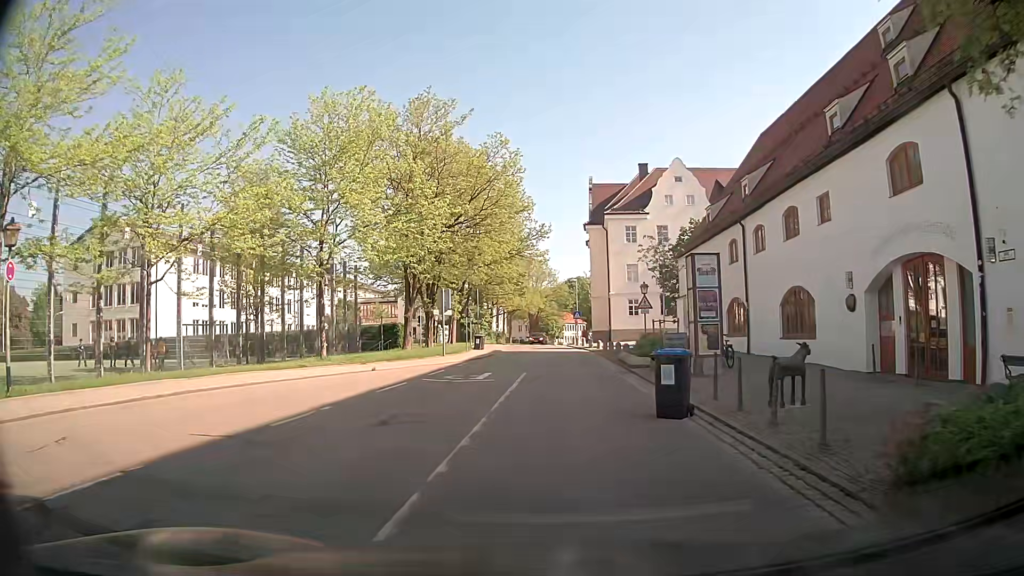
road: residential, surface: asphalt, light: Day
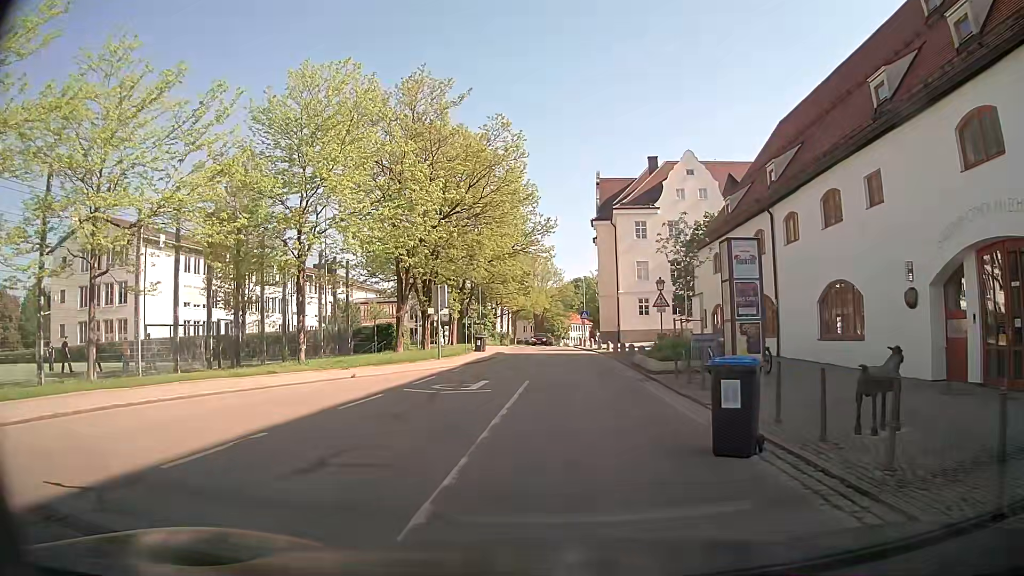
(0.0, +3.3) m; +2°
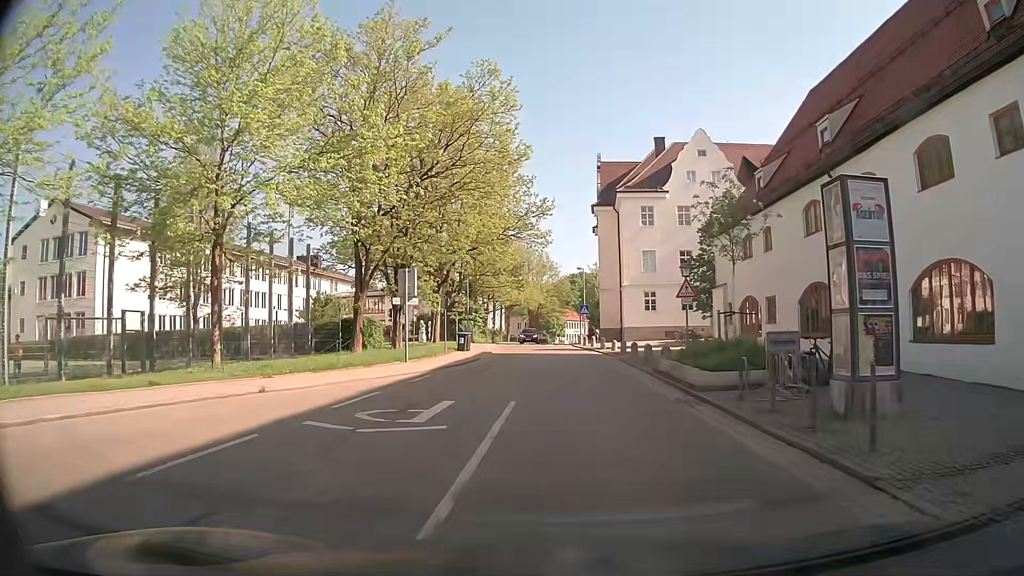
(-0.2, +6.6) m; -1°
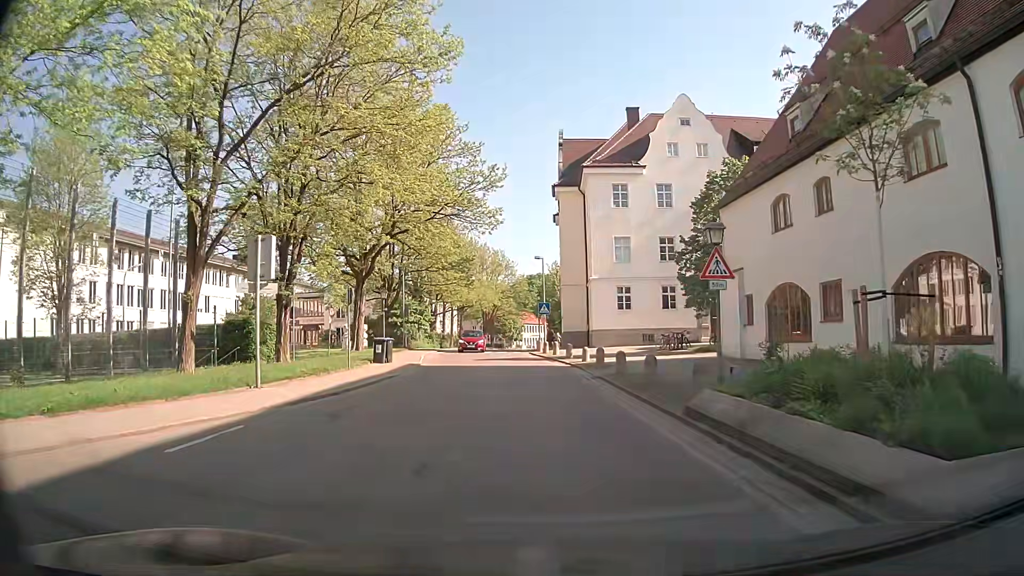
(+0.4, +10.1) m; +4°
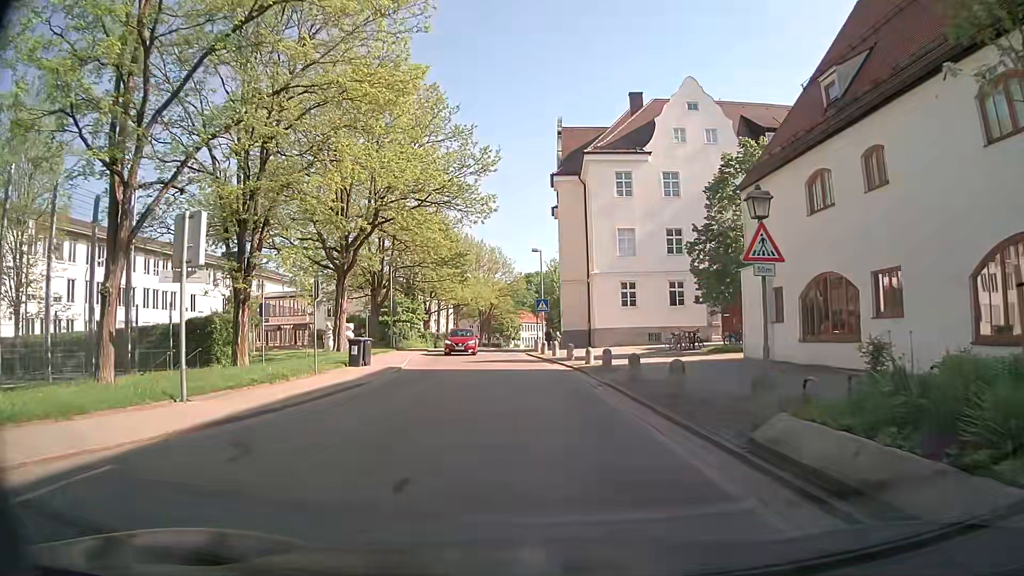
(0.0, +3.4) m; 0°
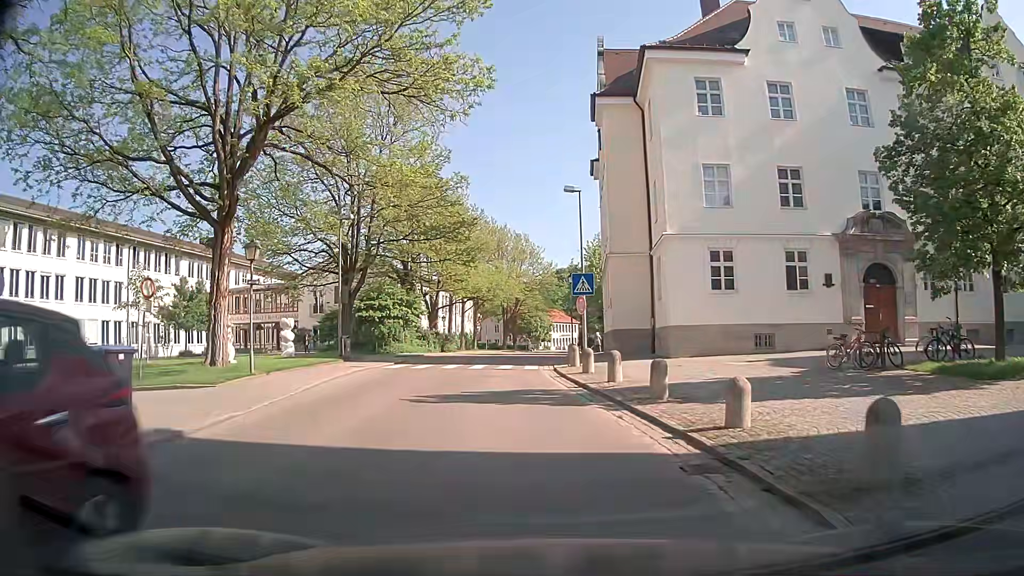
(-0.2, +17.3) m; -3°
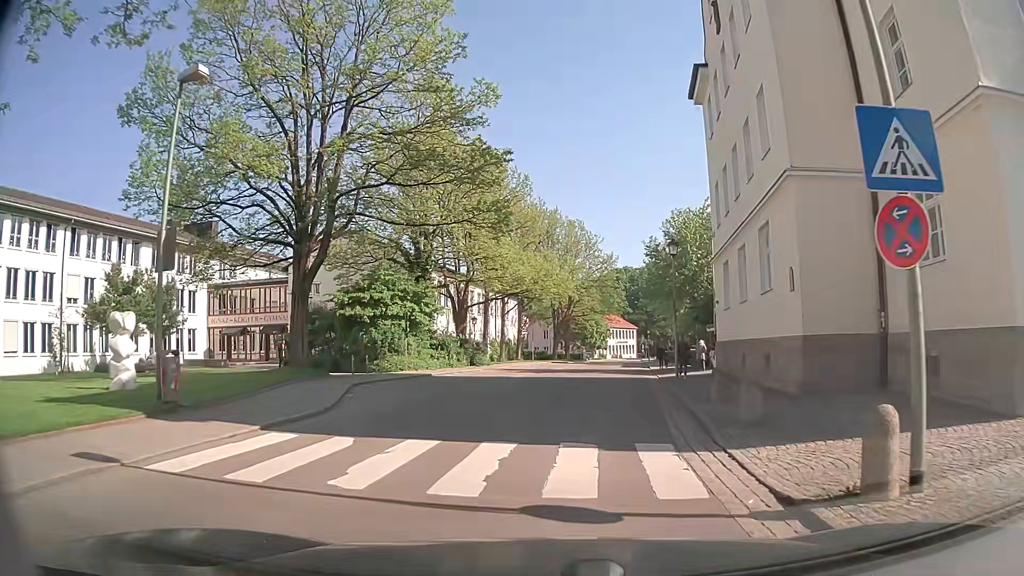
(-1.0, +17.9) m; -4°
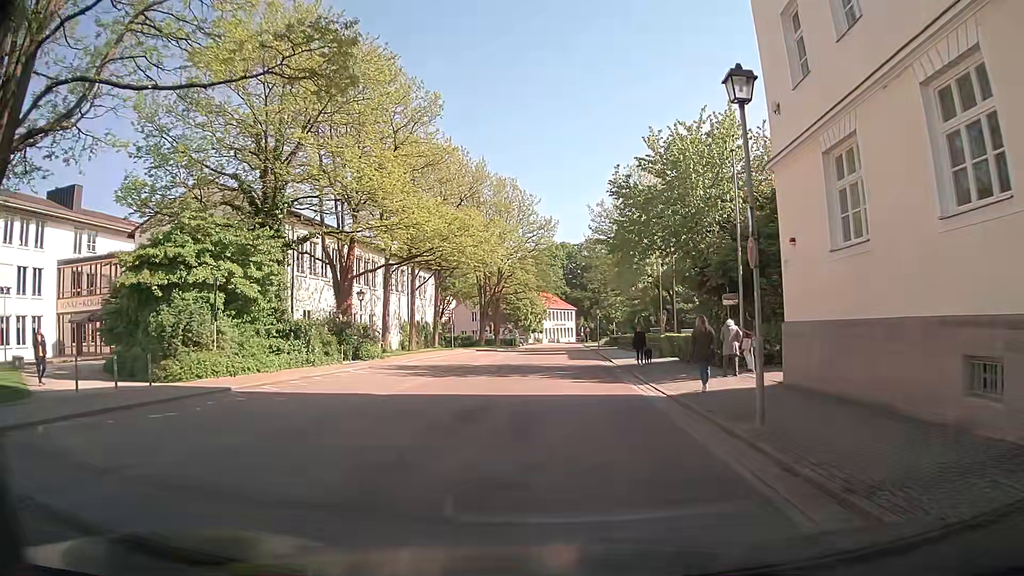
(+0.9, +15.4) m; +4°
(0, +10) (+1, +20) (+2, +30) (+3, +40) (+4, +50) (+4, +60) (+5, +70) (+6, +80) (+6, +90) (+7, +100) m
